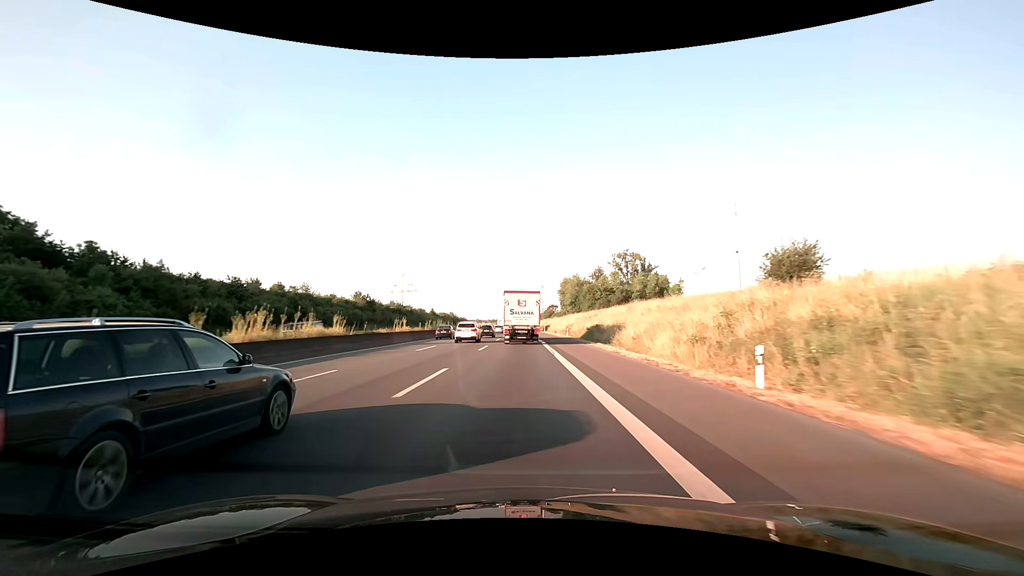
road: motorway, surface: asphalt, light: Day
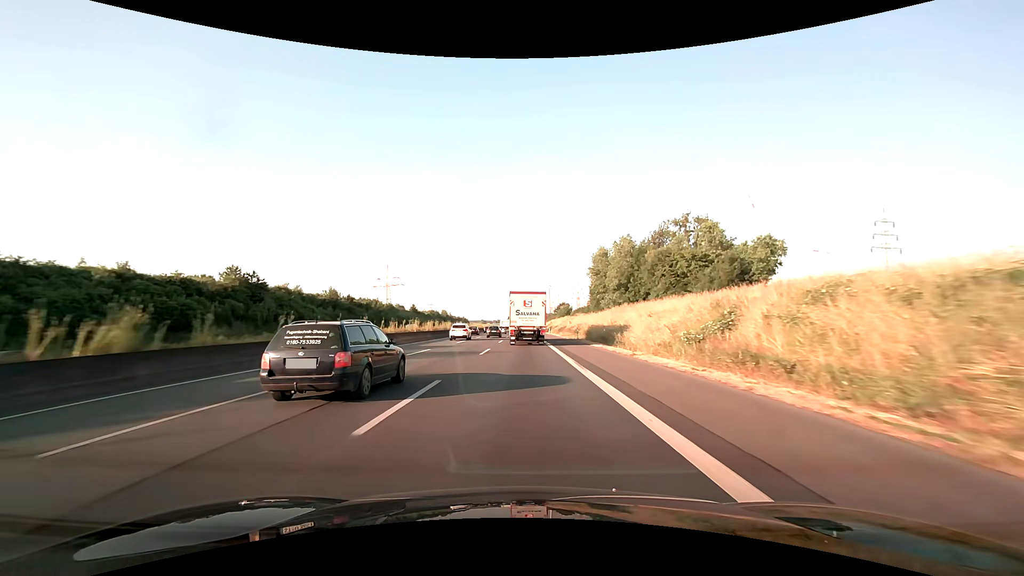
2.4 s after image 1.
(-0.4, +58.0) m; -1°
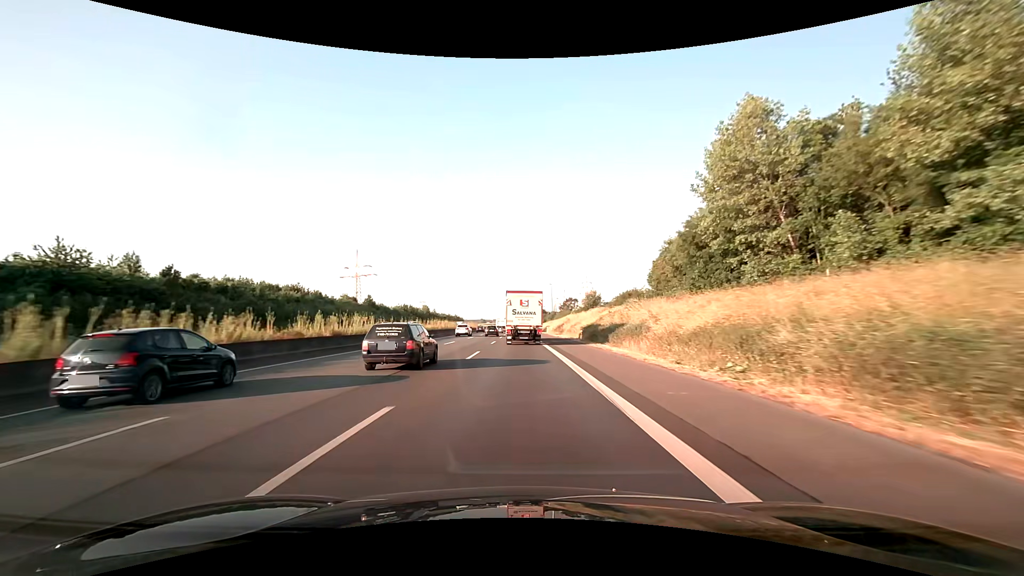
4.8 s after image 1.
(+0.2, +57.8) m; 0°
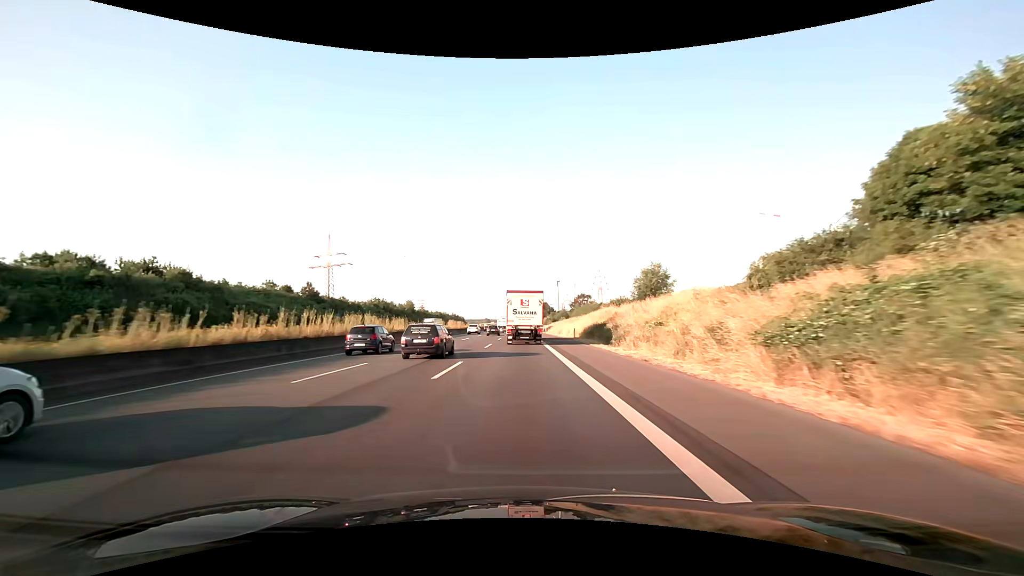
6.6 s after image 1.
(-0.1, +43.3) m; 0°
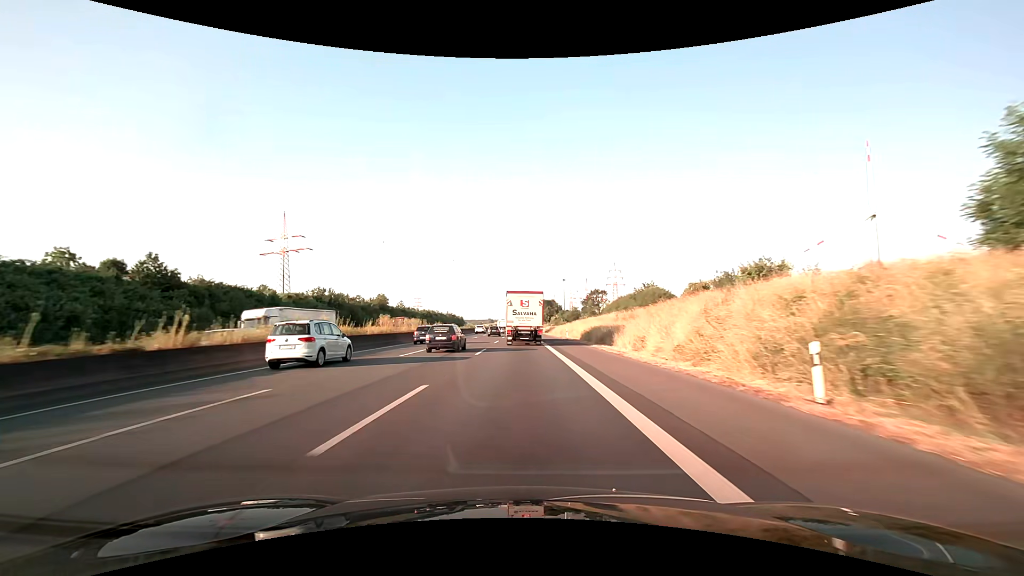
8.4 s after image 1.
(-0.2, +43.2) m; -1°
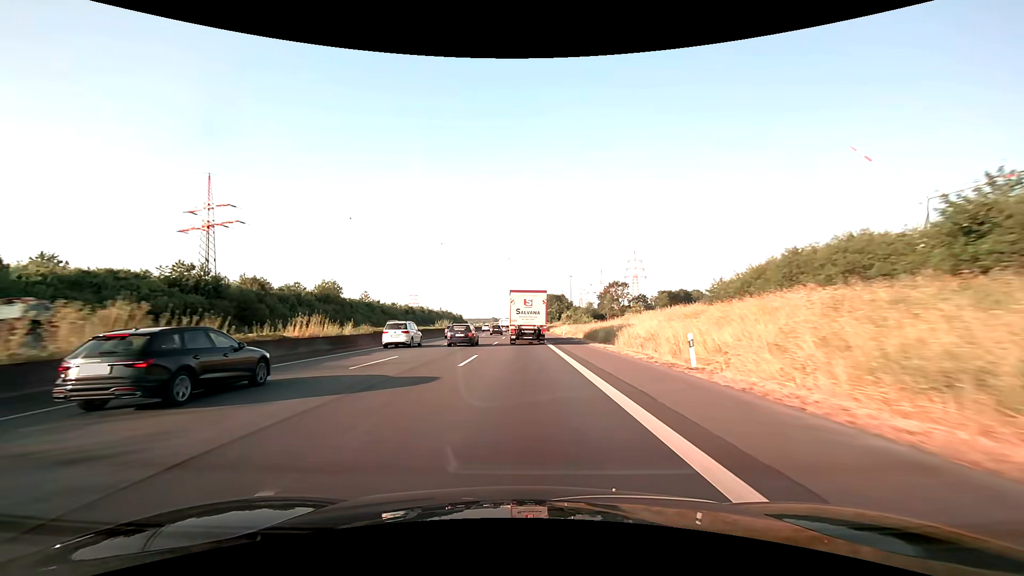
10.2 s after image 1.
(-0.2, +43.2) m; -1°
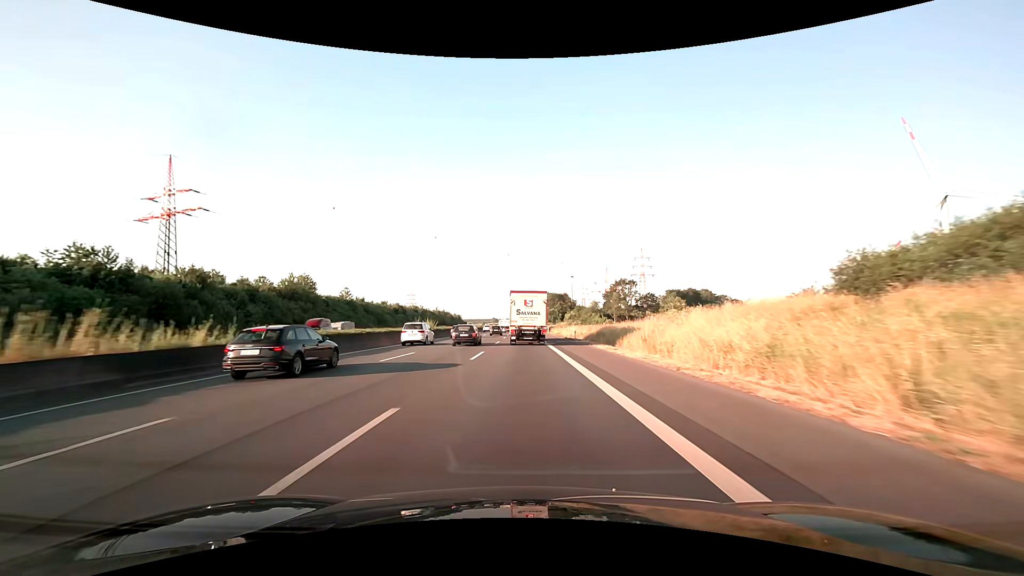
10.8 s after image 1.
(0.0, +14.4) m; 0°
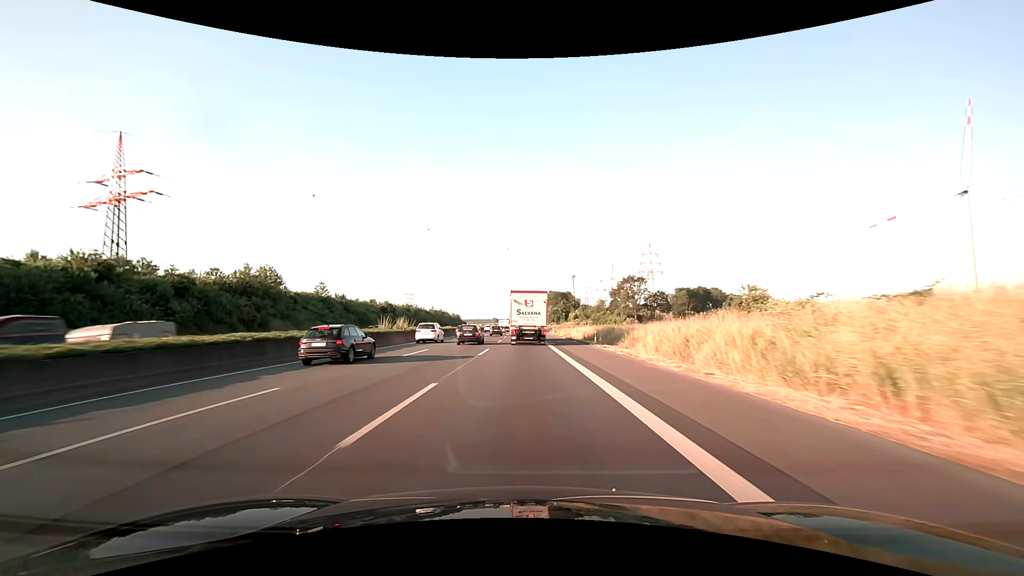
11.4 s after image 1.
(0.0, +14.4) m; 0°
(0, +10) (0, +20) (0, +30) (0, +40) (0, +50) (0, +60) (0, +70) (0, +80) (-1, +90) (-1, +100) m
